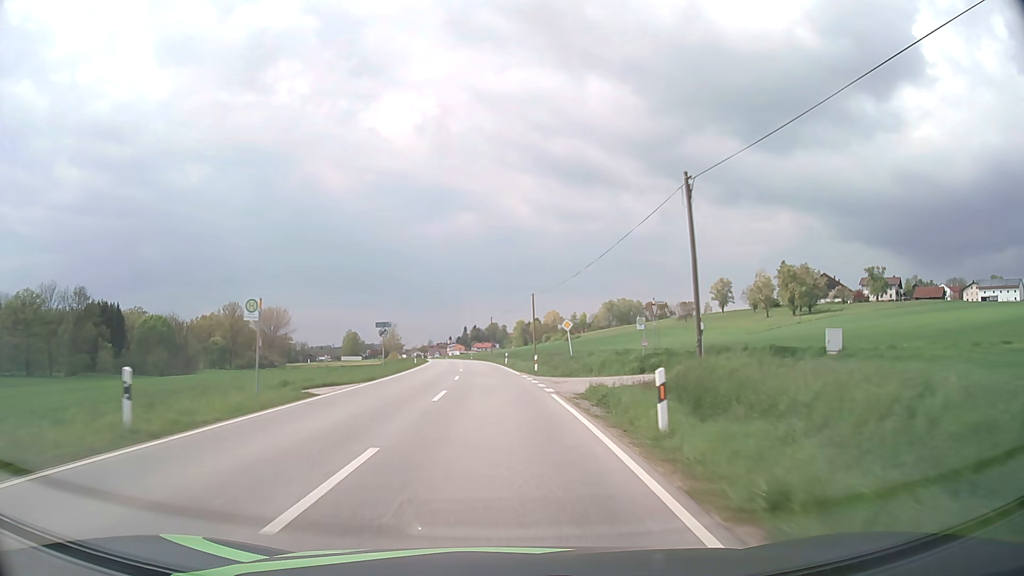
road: secondary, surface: asphalt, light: Day
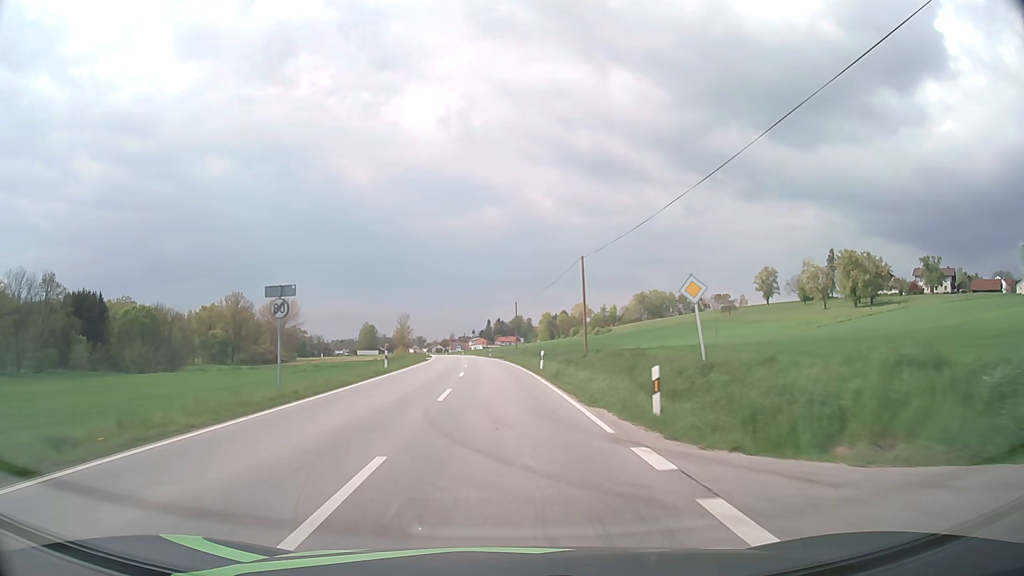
(-0.6, +24.9) m; -2°
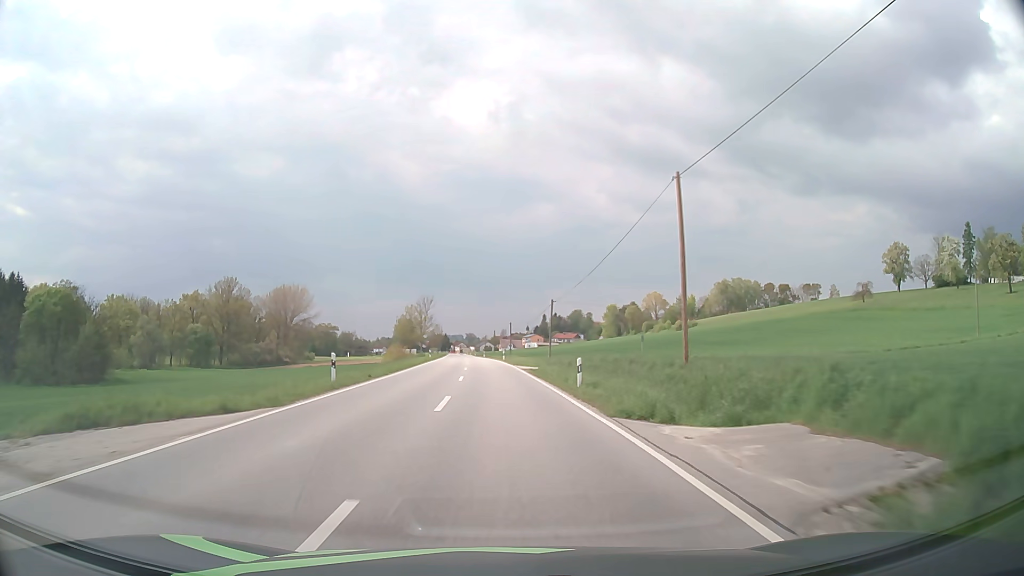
(-2.4, +62.6) m; -5°
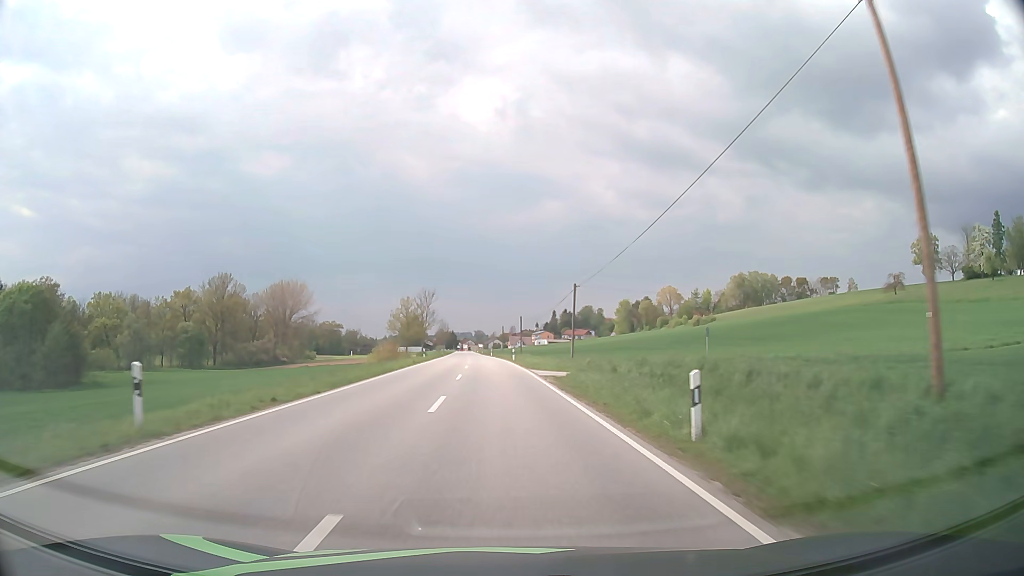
(-0.1, +12.6) m; -1°
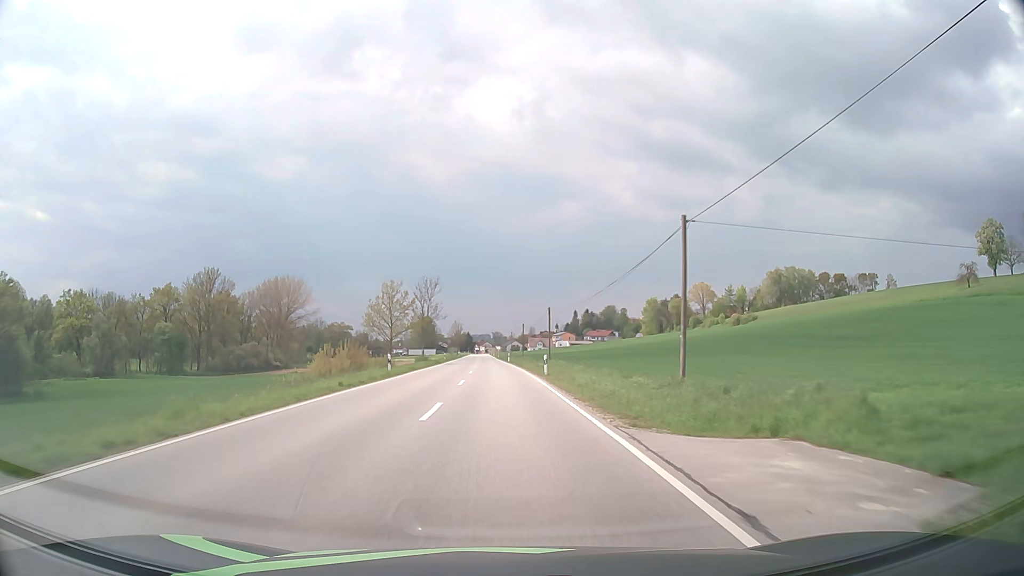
(-0.4, +25.2) m; -2°
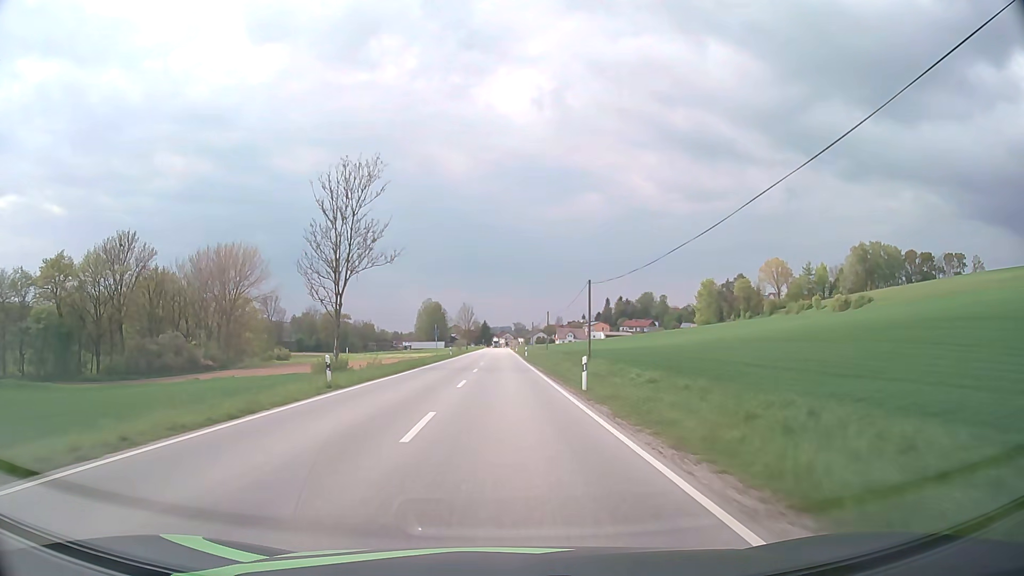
(-1.3, +63.0) m; -2°
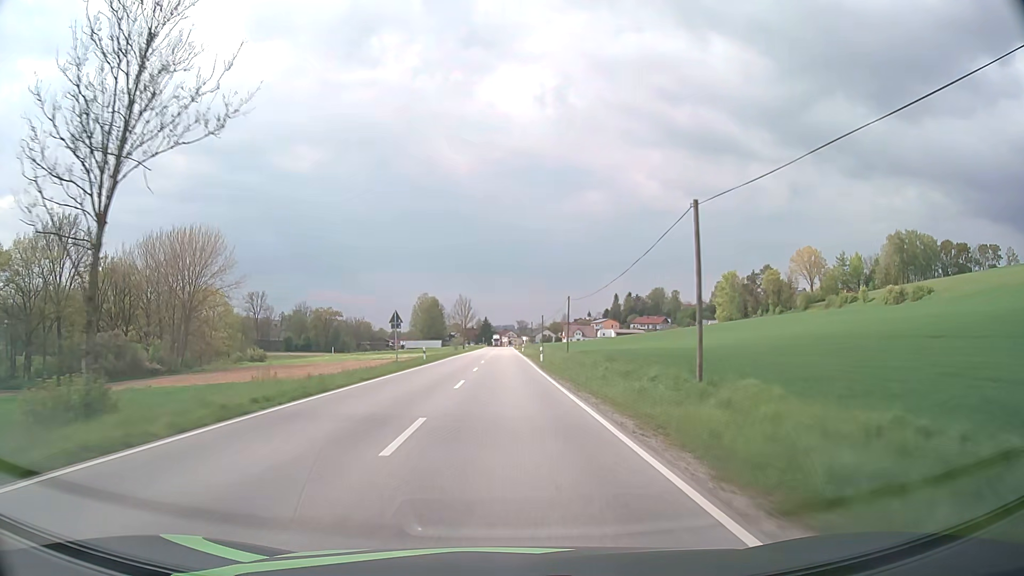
(-0.1, +25.2) m; 0°
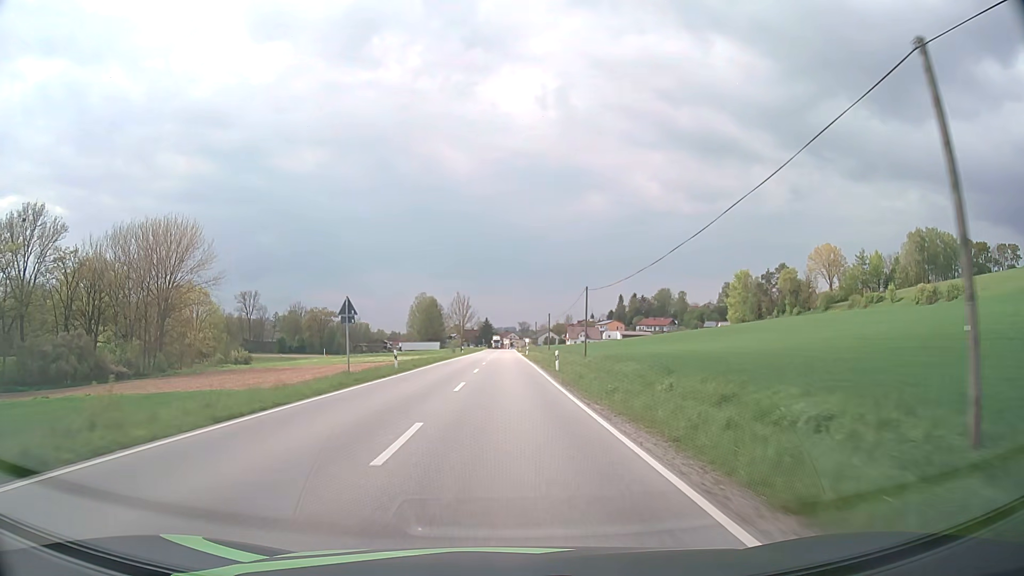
(0.0, +12.6) m; 0°
(0, +10) (0, +20) (0, +30) (0, +40) (0, +50) (0, +60) (0, +70) (0, +80) (0, +90) (0, +100) m
